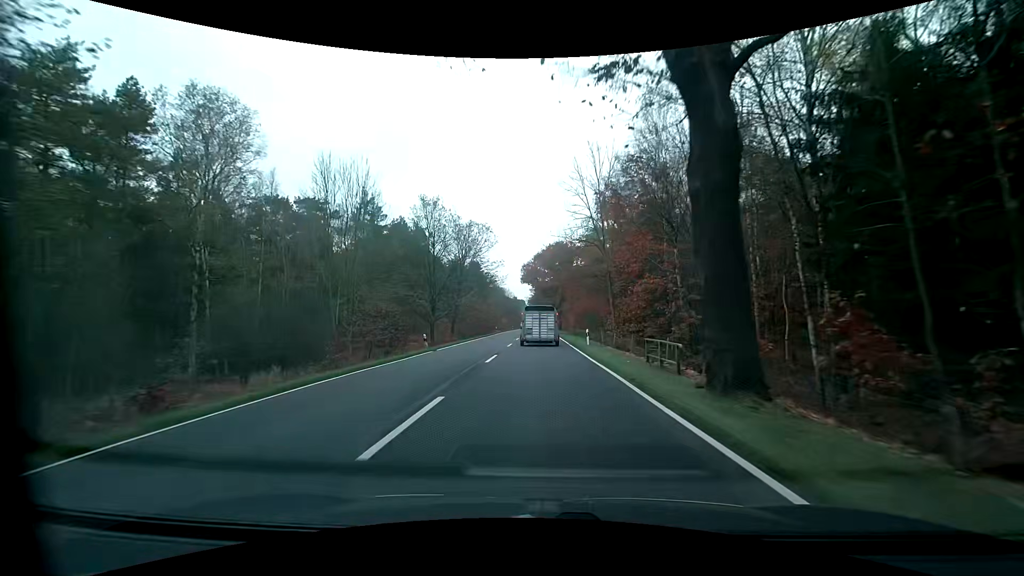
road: primary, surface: asphalt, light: Day
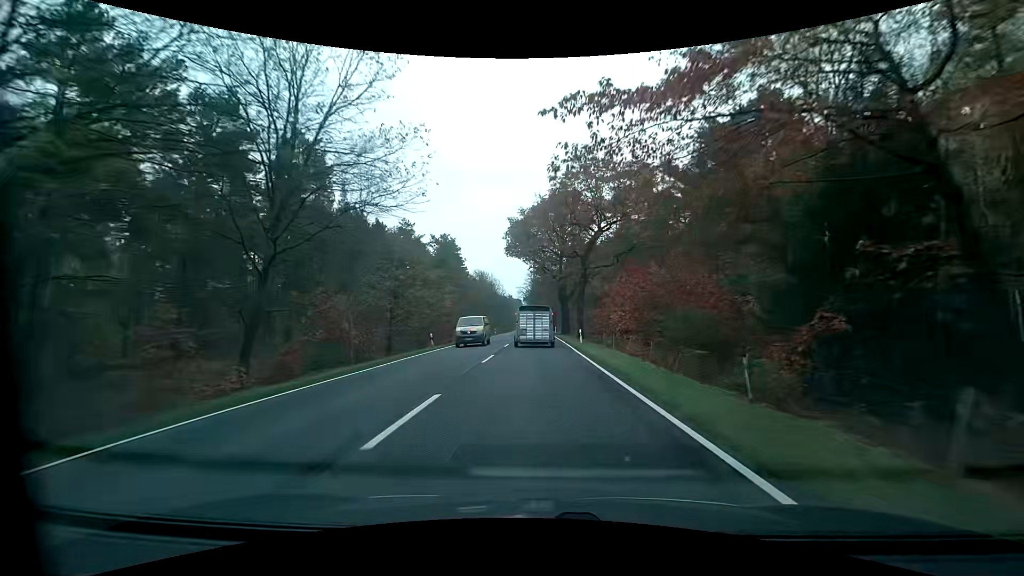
(0.0, +47.7) m; 0°
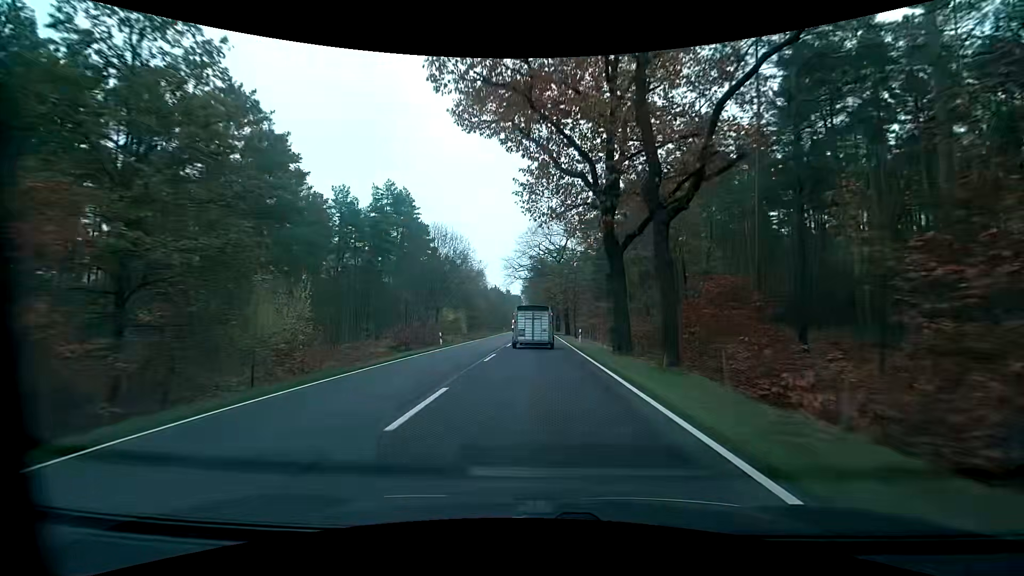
(-0.2, +47.1) m; -1°
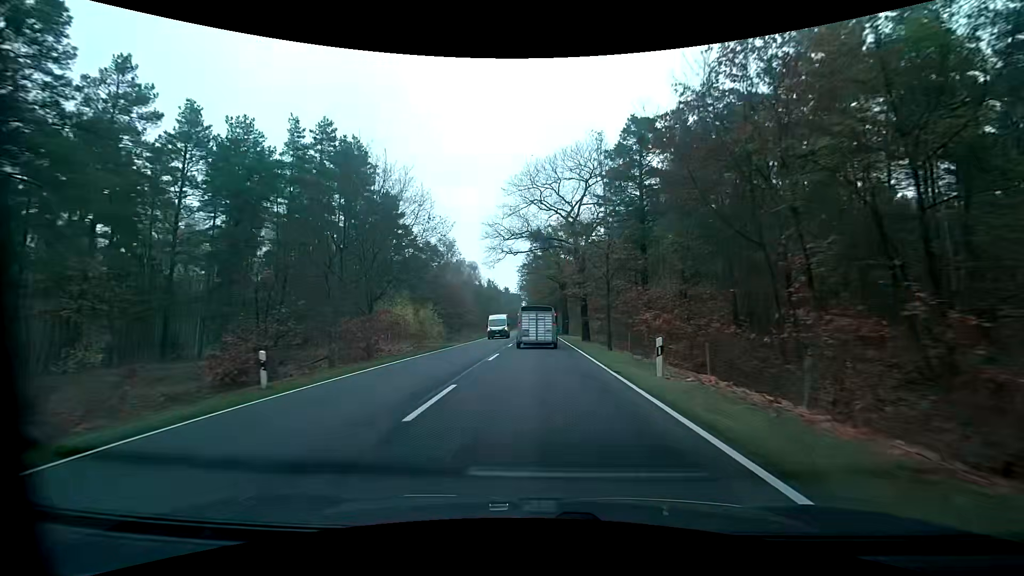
(+0.2, +23.4) m; 0°
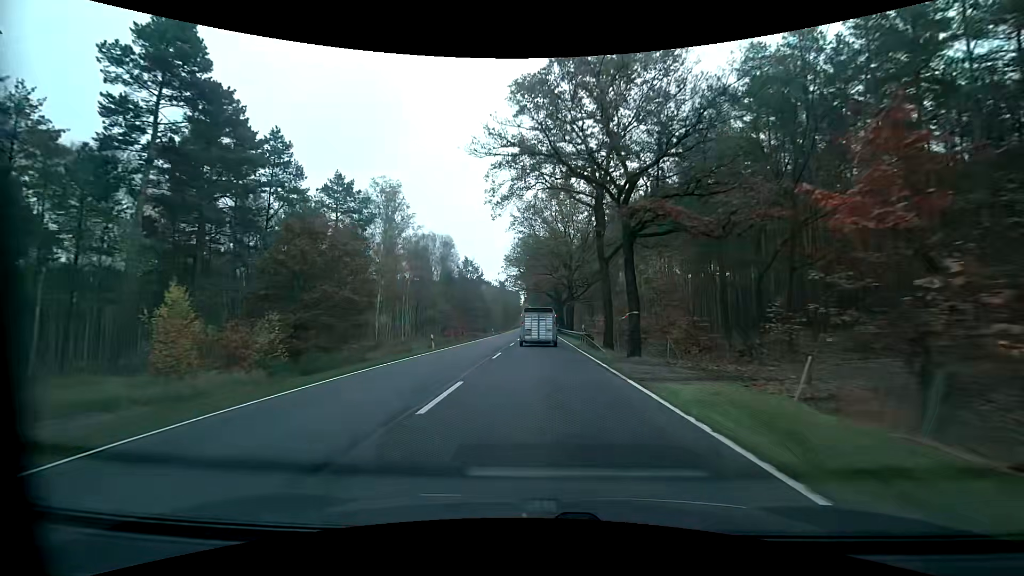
(+0.1, +47.3) m; +1°
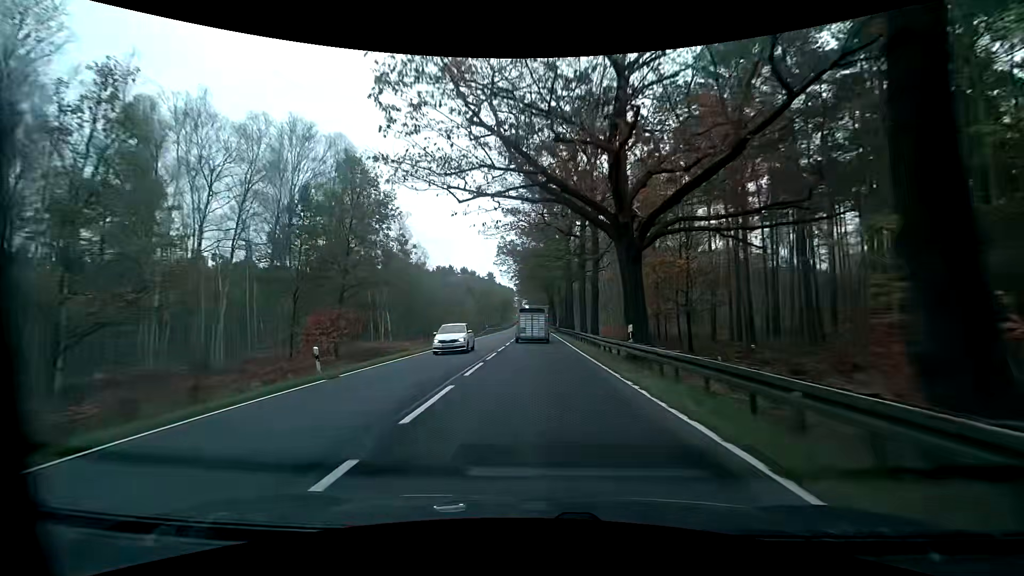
(-0.5, +61.0) m; -1°
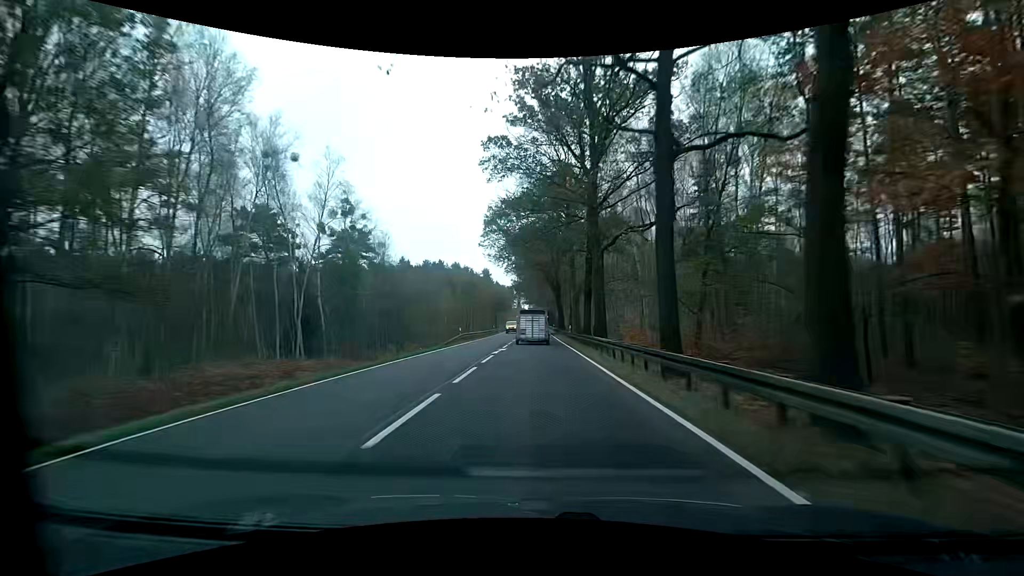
(+0.1, +25.3) m; 0°
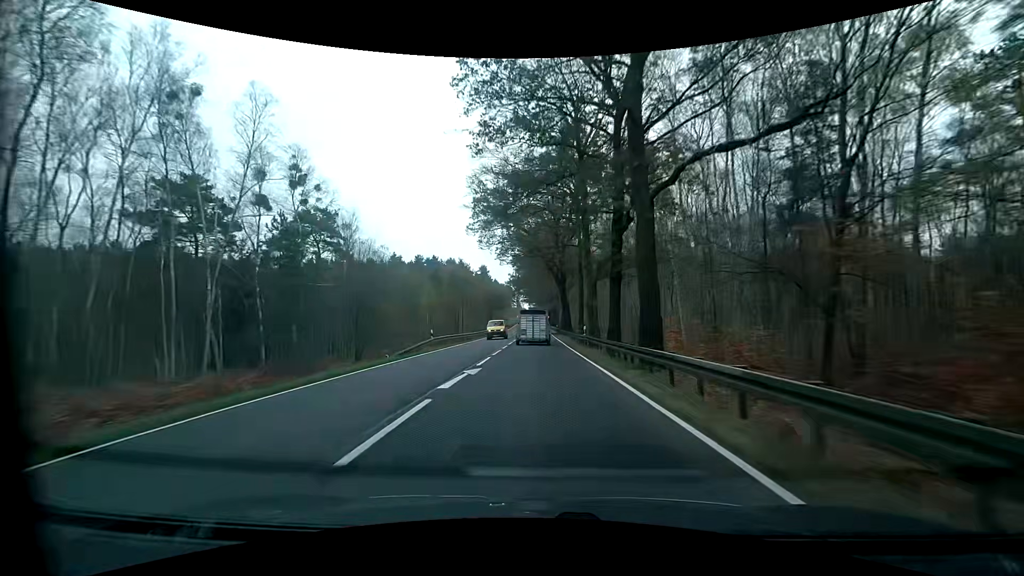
(0.0, +12.8) m; 0°
